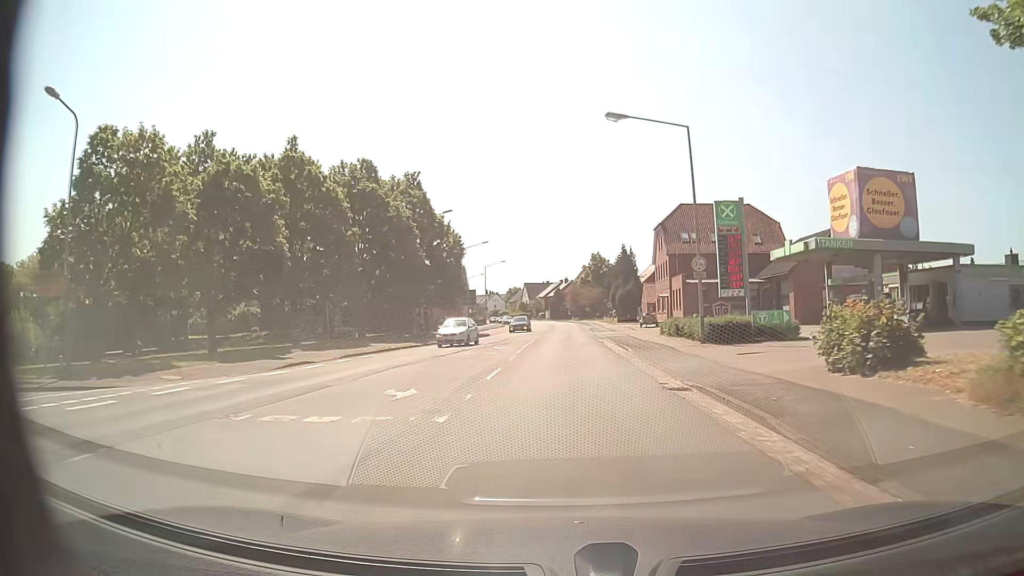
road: secondary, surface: asphalt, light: Day
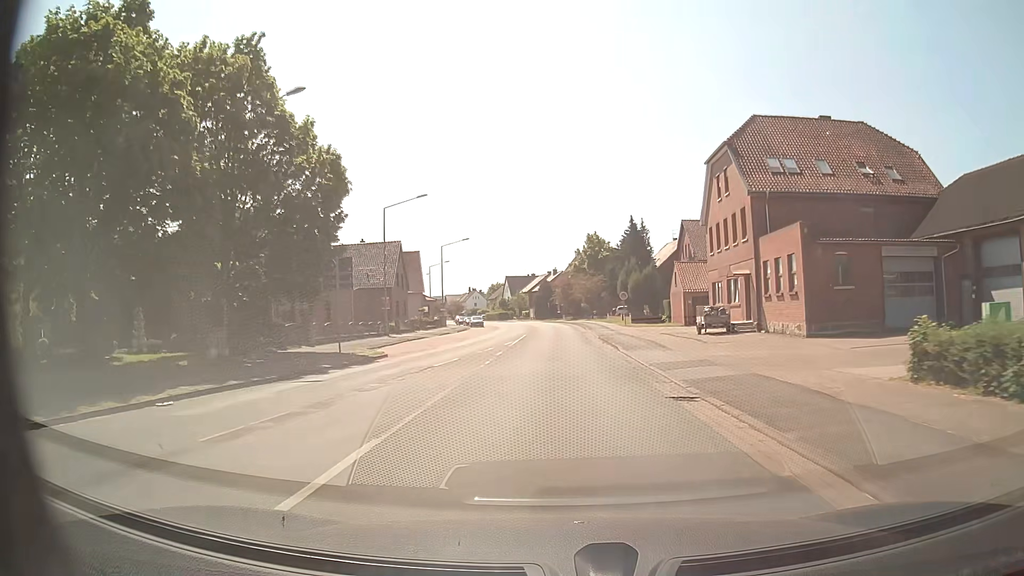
(+0.6, +31.9) m; +1°
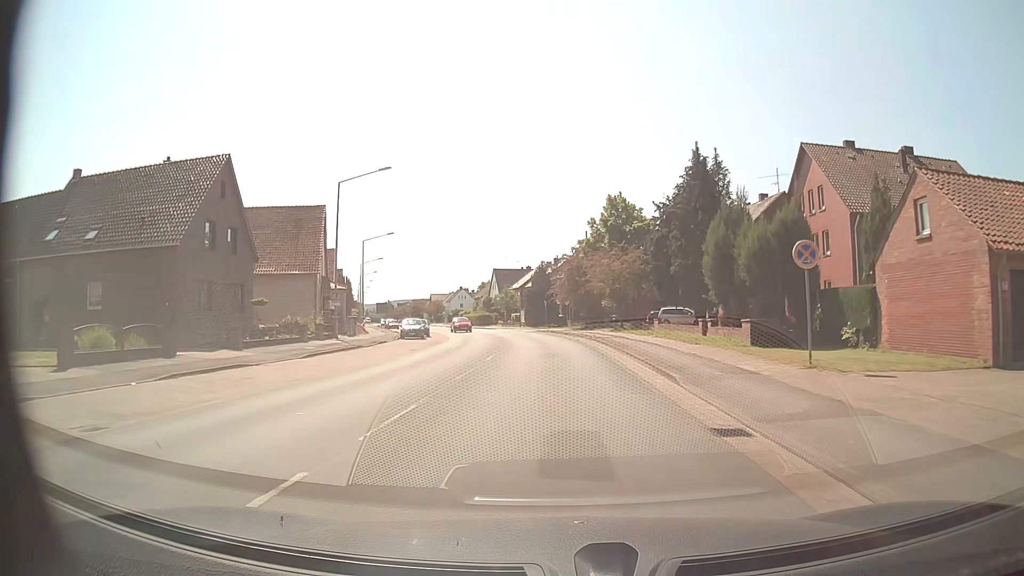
(-0.1, +39.9) m; -1°
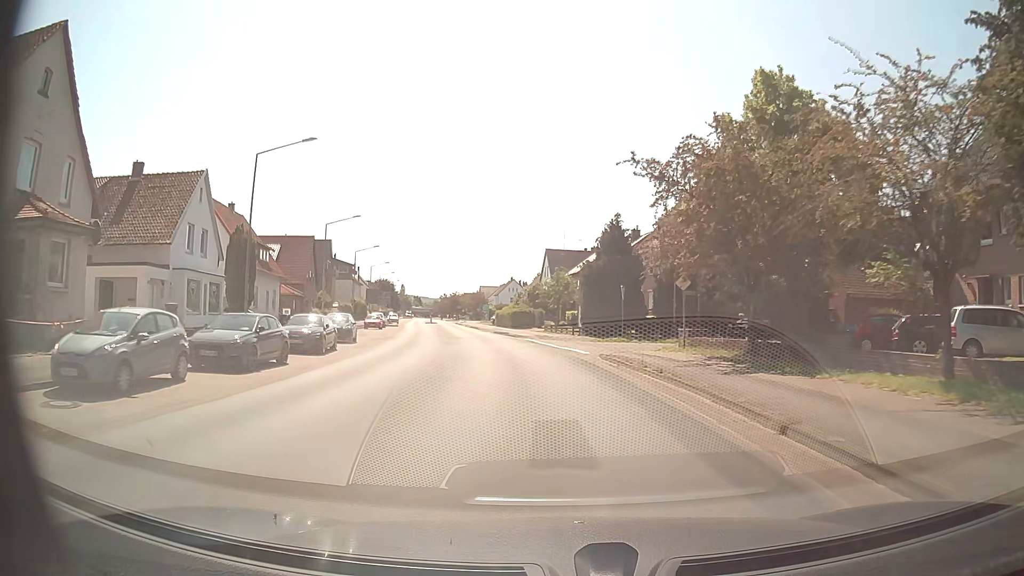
(-0.7, +38.6) m; -4°
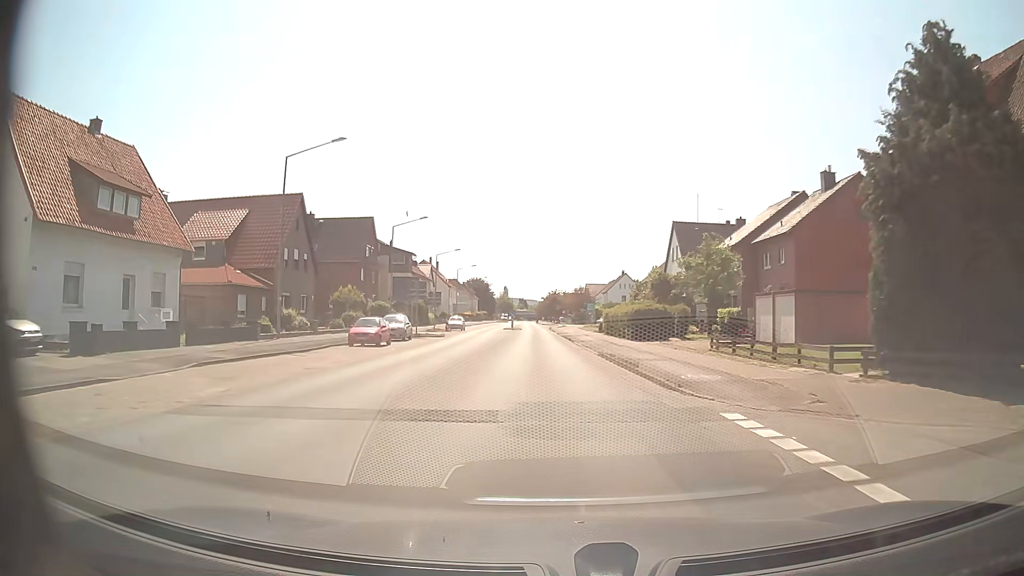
(-2.7, +30.5) m; -10°
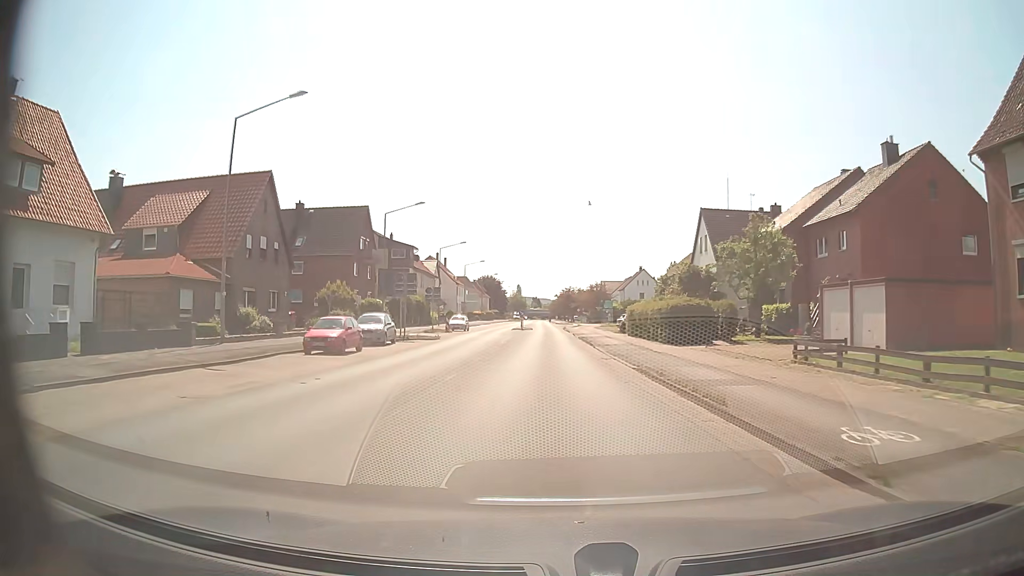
(-0.1, +7.7) m; -2°
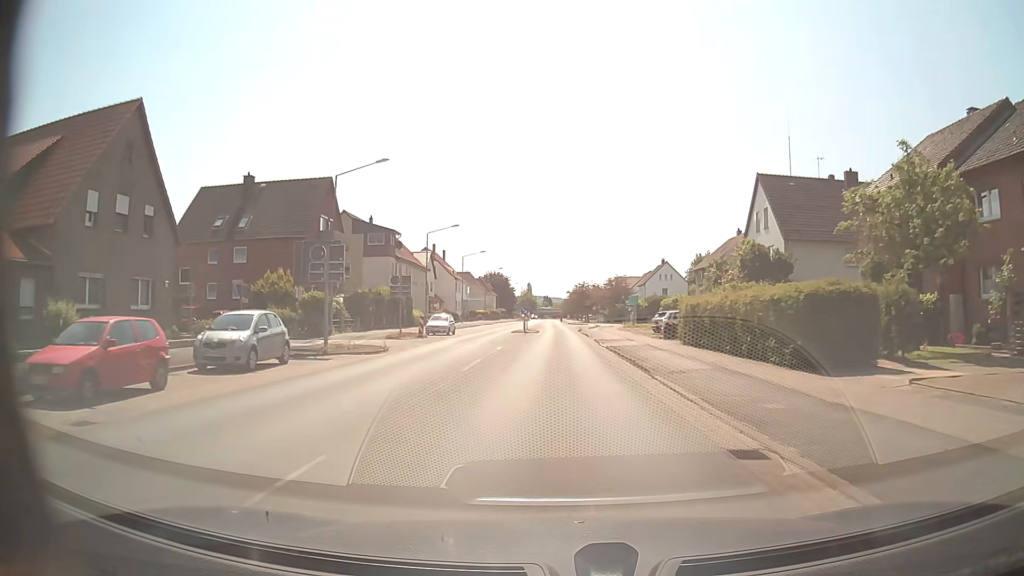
(-0.1, +15.6) m; -1°
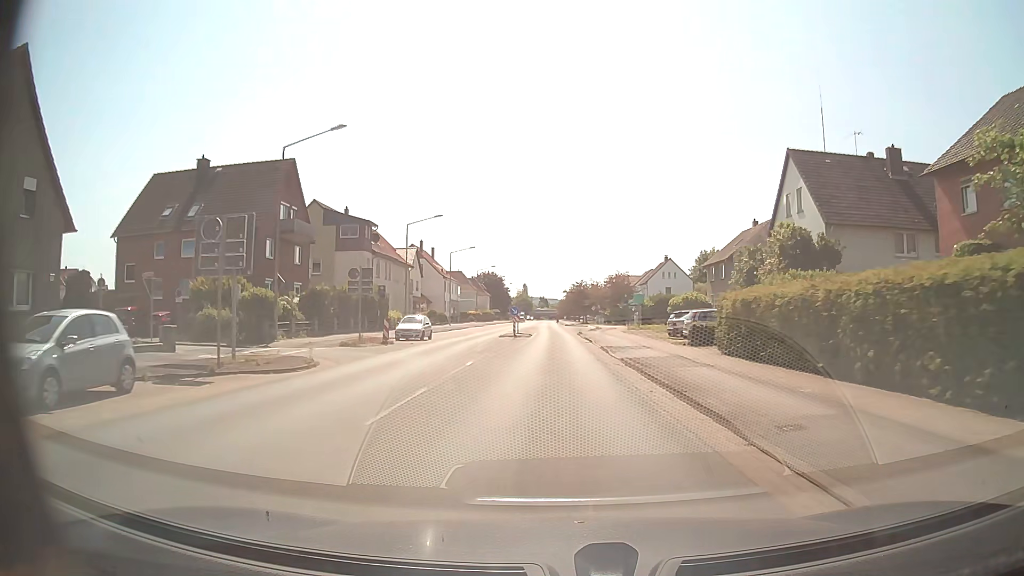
(0.0, +7.9) m; 0°
(0, +10) (0, +20) (0, +30) (0, +40) (0, +50) (0, +60) (0, +70) (0, +80) (-1, +90) (-1, +100) m
